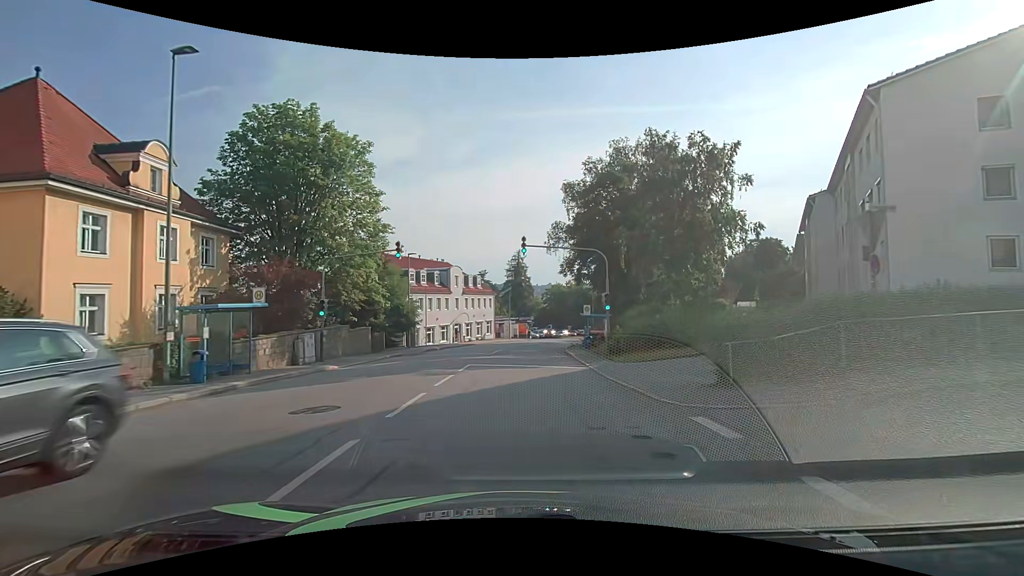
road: tertiary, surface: asphalt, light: Day
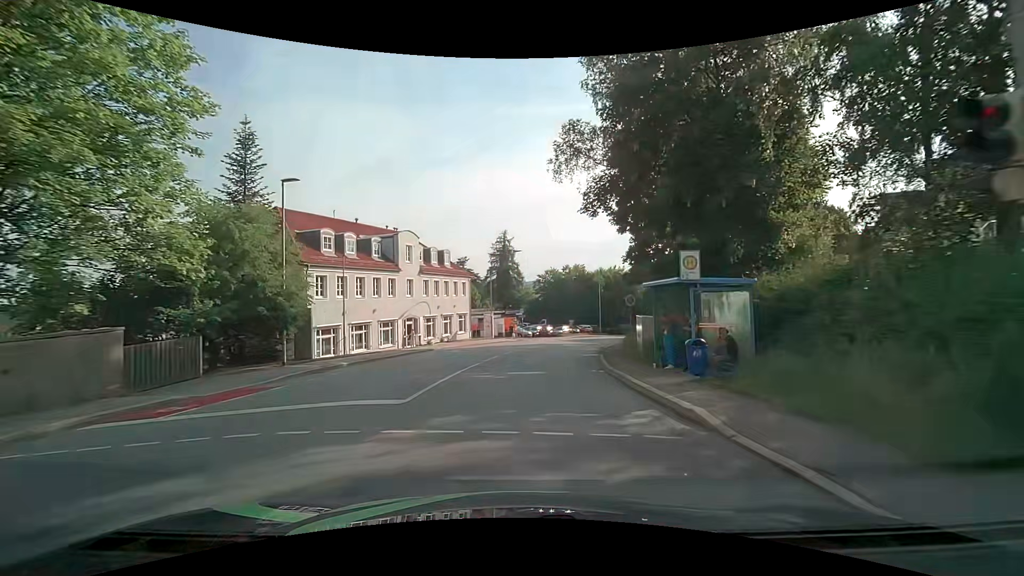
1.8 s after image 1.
(+0.3, +21.3) m; +2°
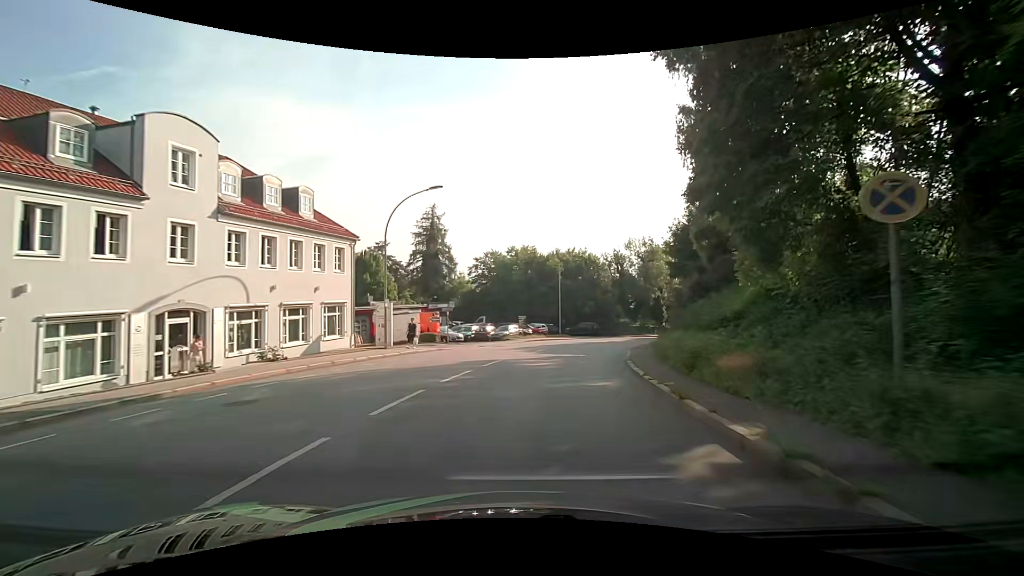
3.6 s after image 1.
(+0.9, +21.9) m; +6°
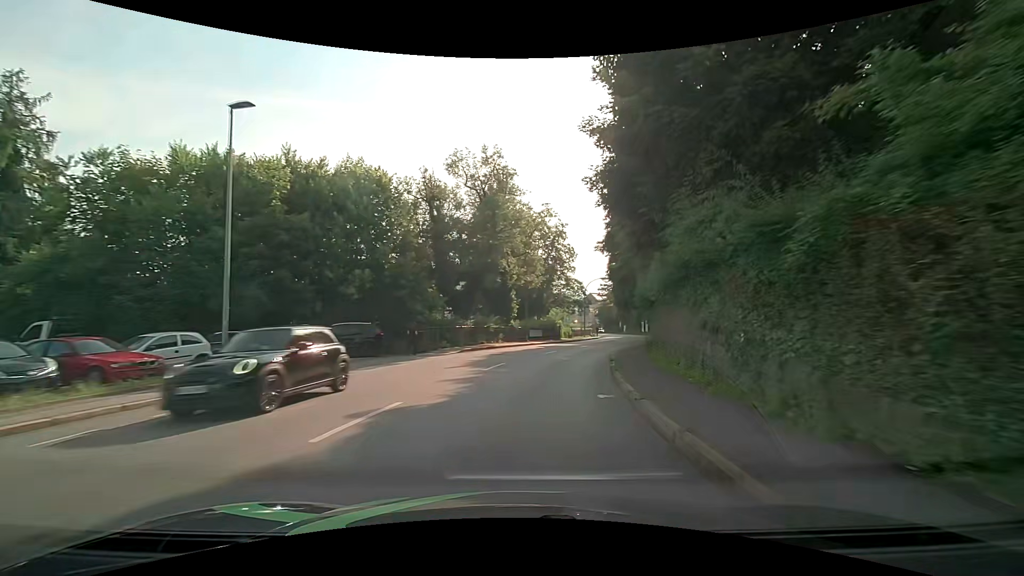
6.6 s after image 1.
(+7.1, +37.1) m; +22°
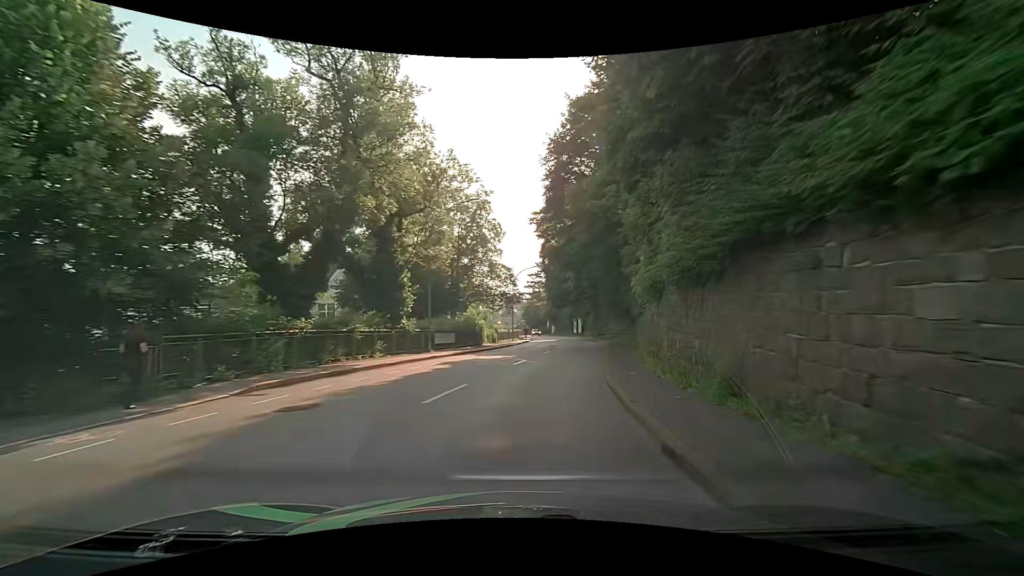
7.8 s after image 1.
(+1.2, +15.5) m; +8°
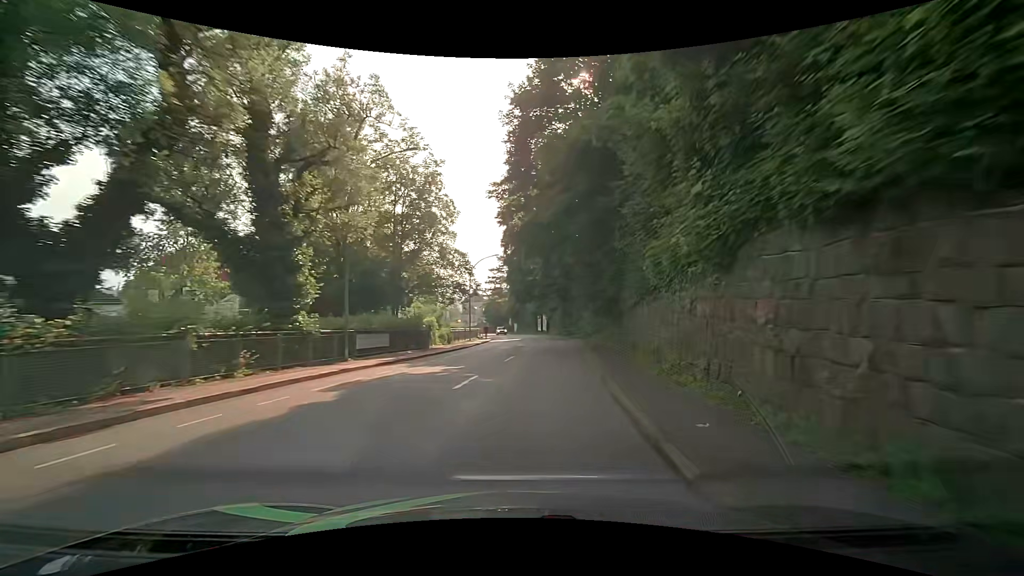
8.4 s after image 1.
(+0.3, +7.8) m; +5°
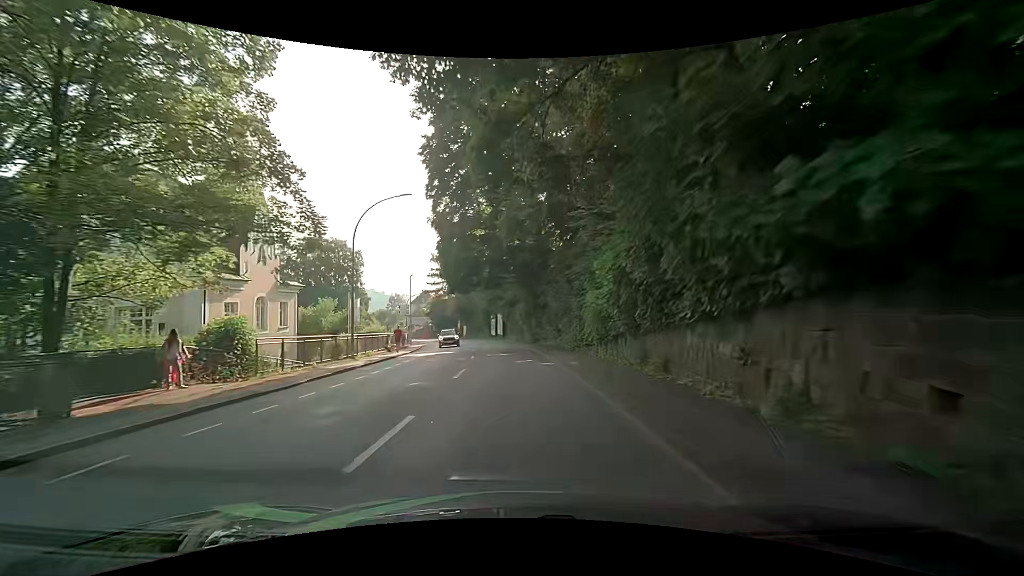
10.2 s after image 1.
(+1.3, +23.8) m; +5°
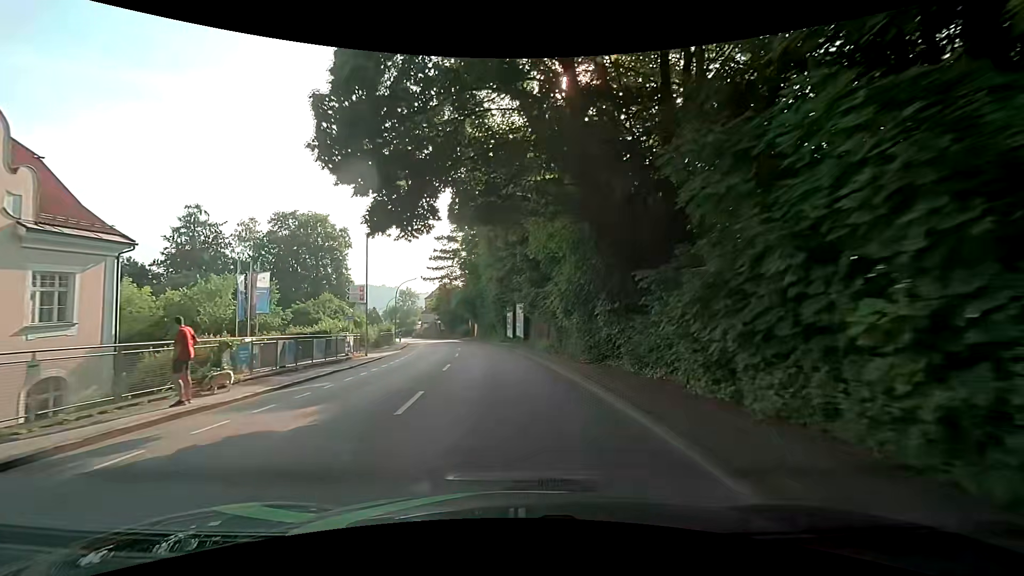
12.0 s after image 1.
(-0.4, +23.8) m; -2°
(0, +10) (-1, +20) (-2, +30) (-3, +40) (-5, +50) (-7, +60) (-9, +69) (-11, +79) (-14, +89) (-17, +98) m
